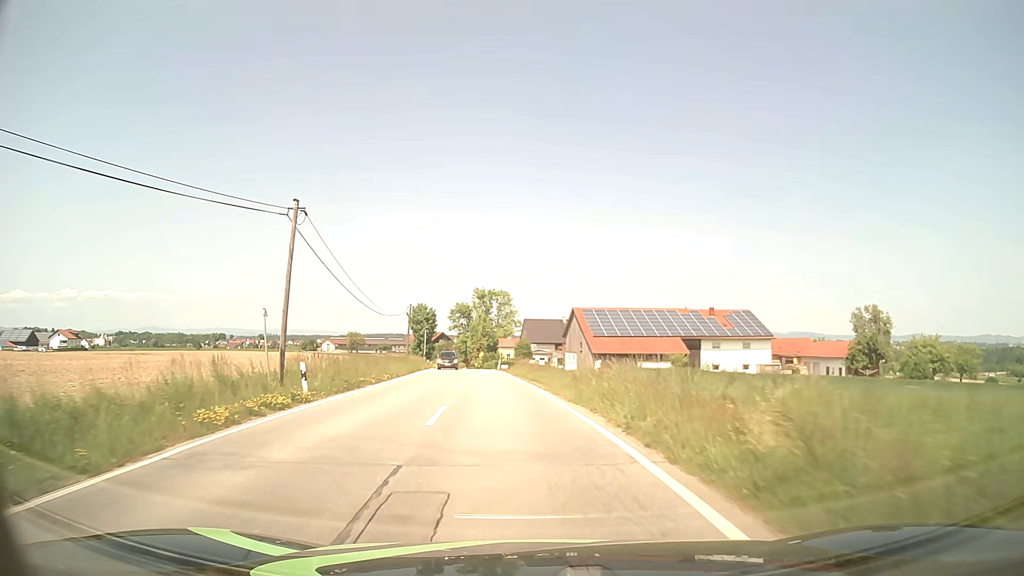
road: tertiary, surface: asphalt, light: Day
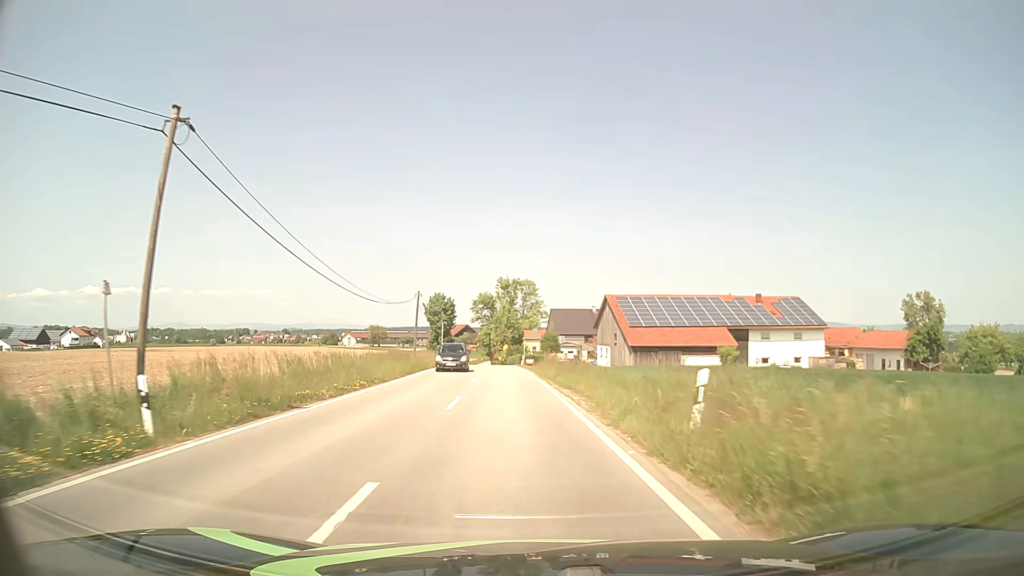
(-0.2, +8.6) m; -2°
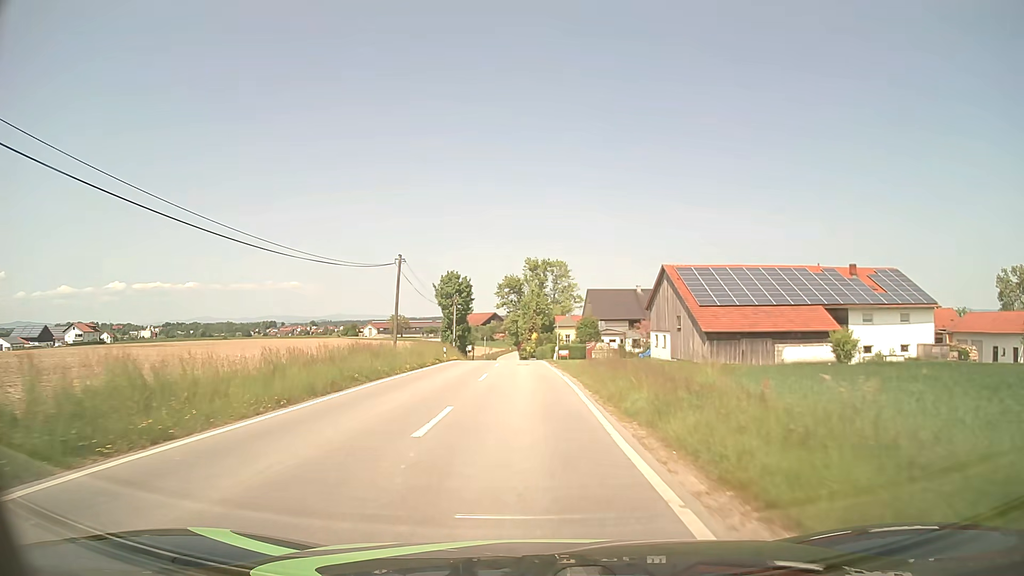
(-0.4, +17.3) m; -3°
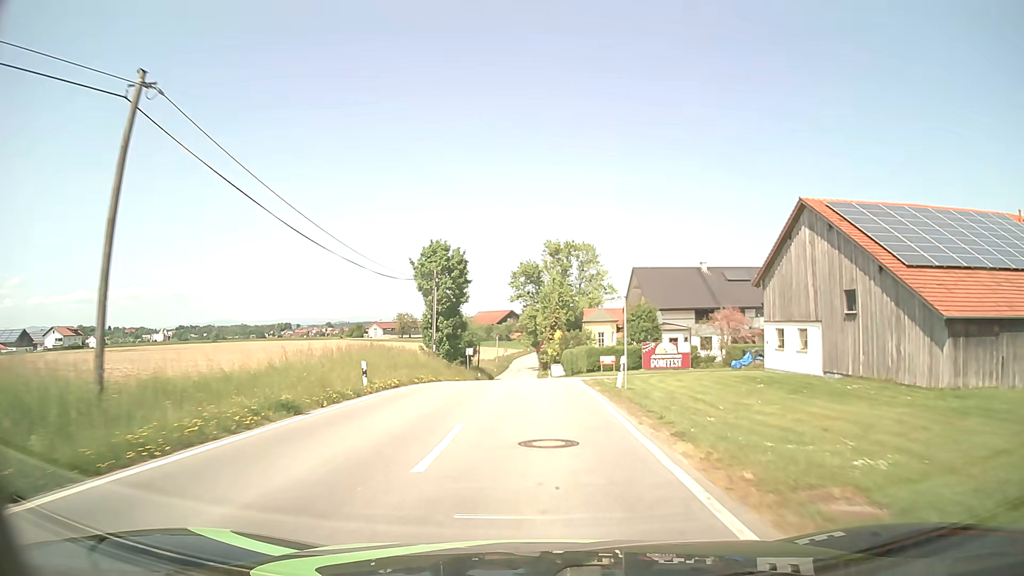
(-0.5, +26.2) m; -2°
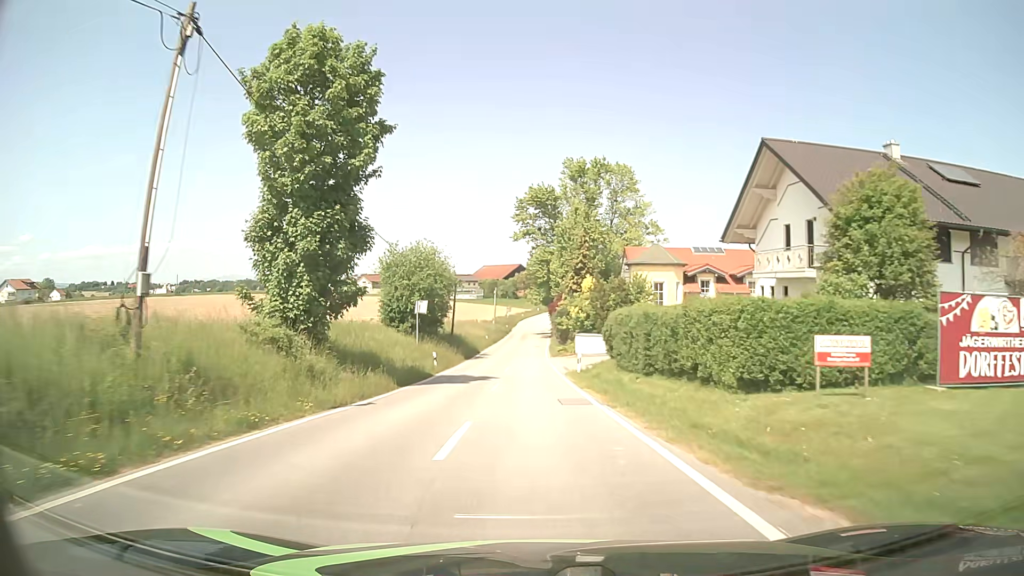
(-0.1, +35.0) m; -1°
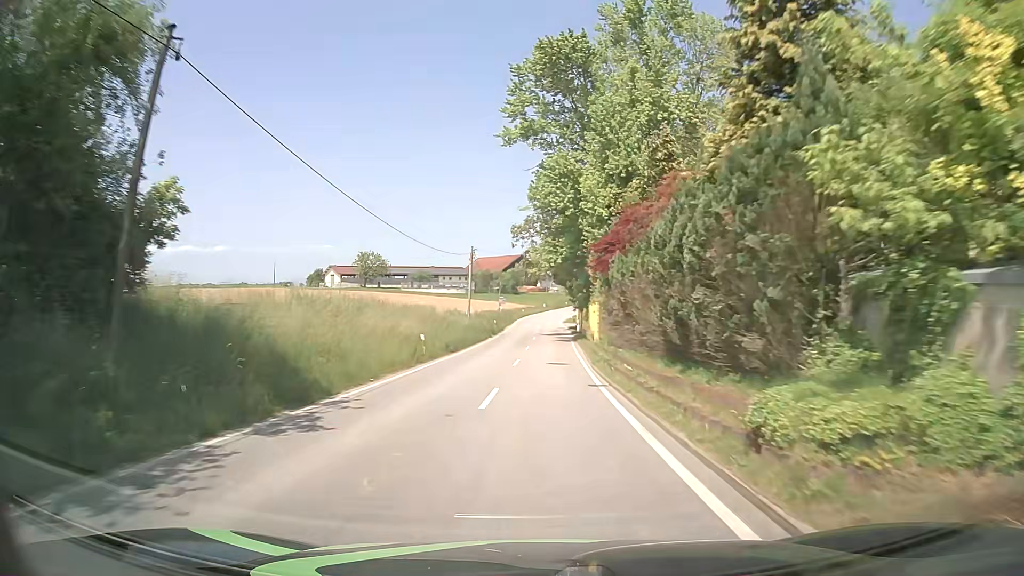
(-0.5, +44.2) m; 0°
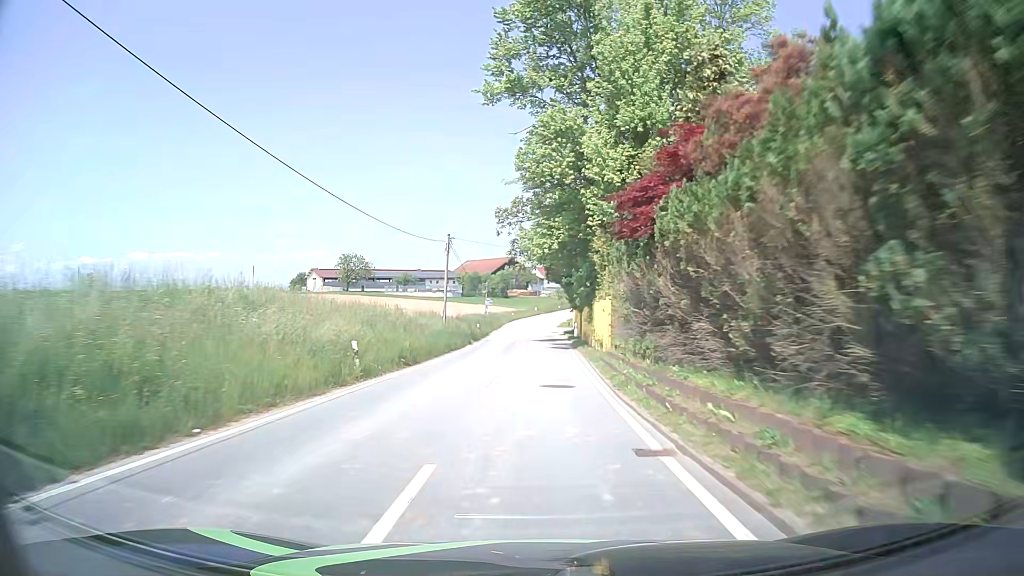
(+0.1, +9.0) m; +1°
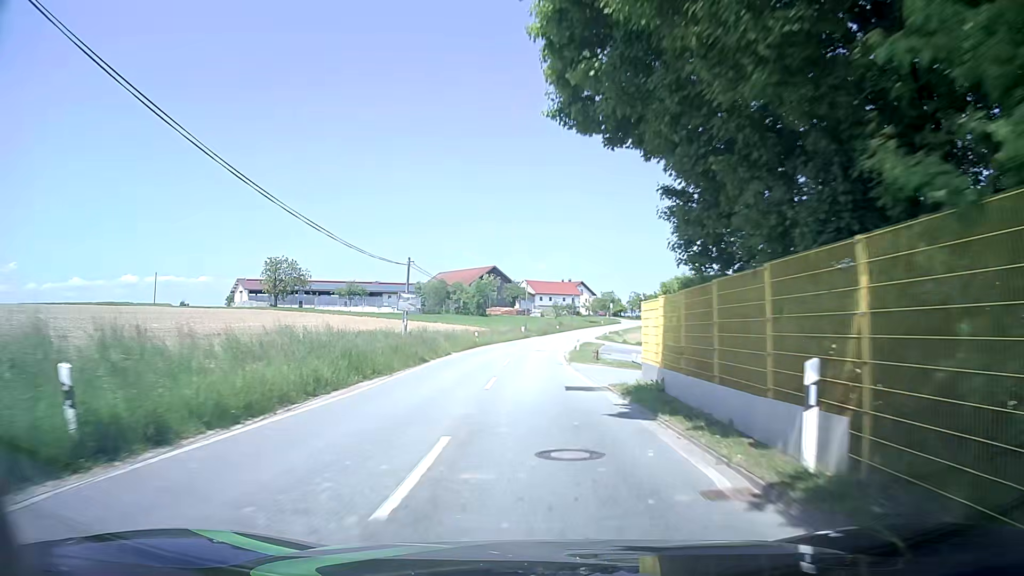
(+0.4, +45.8) m; +1°
(0, +10) (0, +20) (0, +30) (0, +40) (+1, +50) (+2, +60) (+3, +70) (+5, +80) (+6, +90) (+8, +99) m
